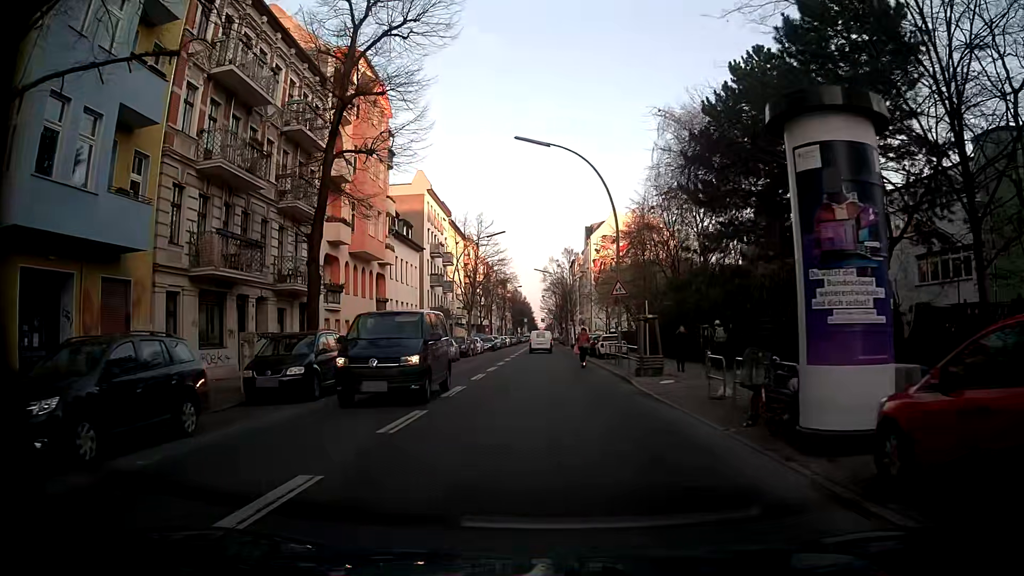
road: tertiary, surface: asphalt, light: Day
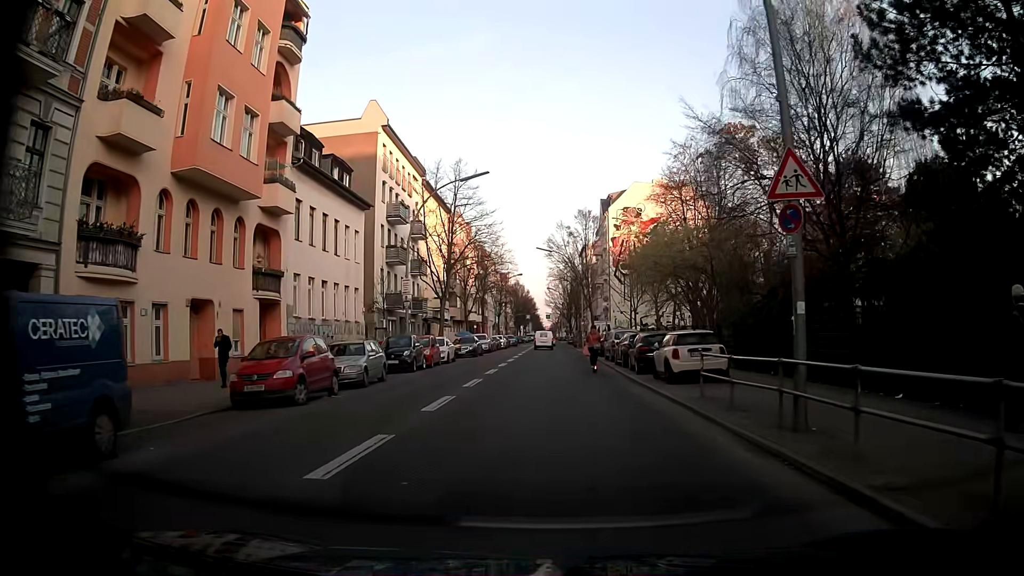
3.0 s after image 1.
(0.0, +21.2) m; 0°
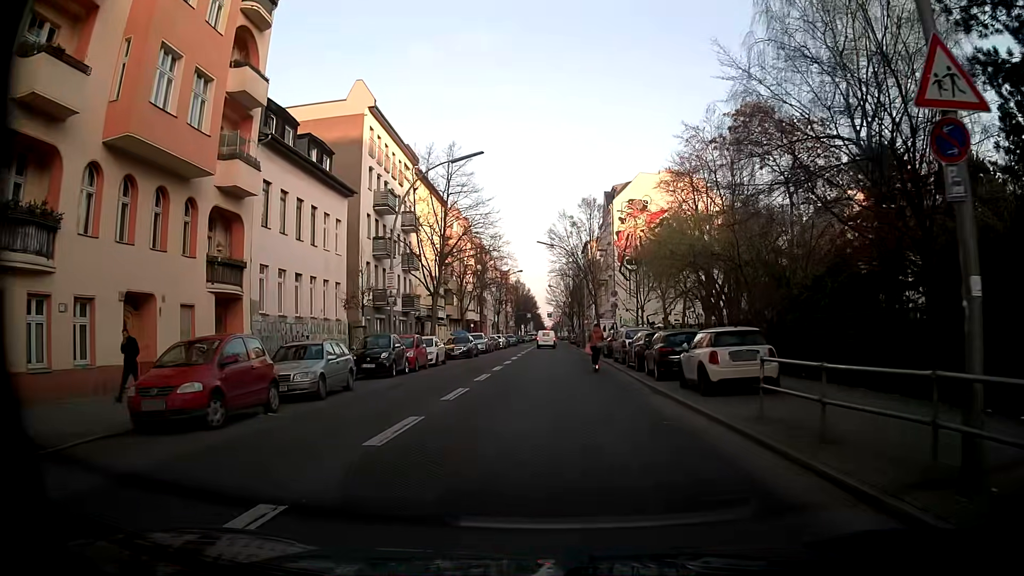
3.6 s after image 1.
(0.0, +4.0) m; 0°
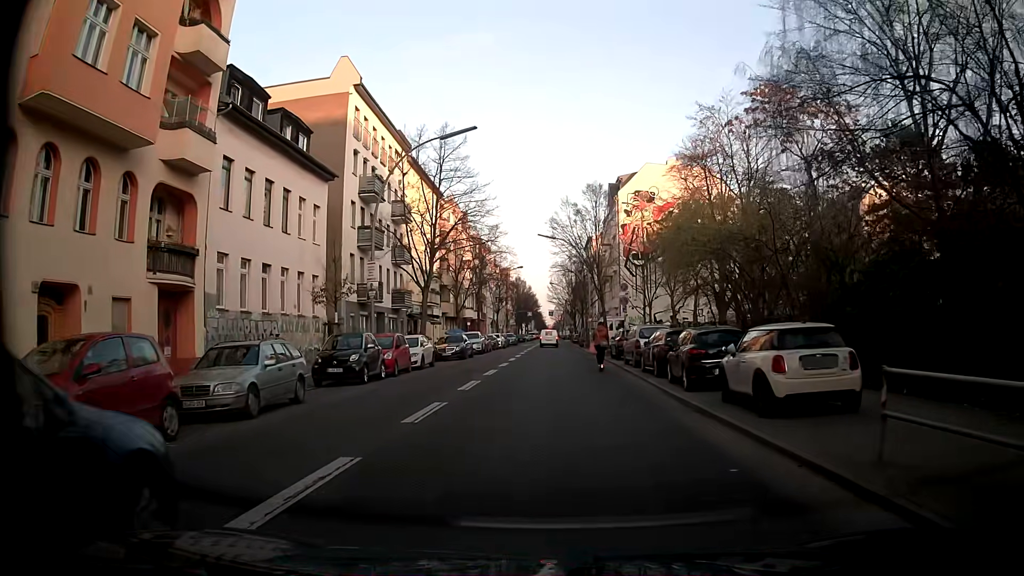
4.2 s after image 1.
(-0.1, +4.0) m; 0°
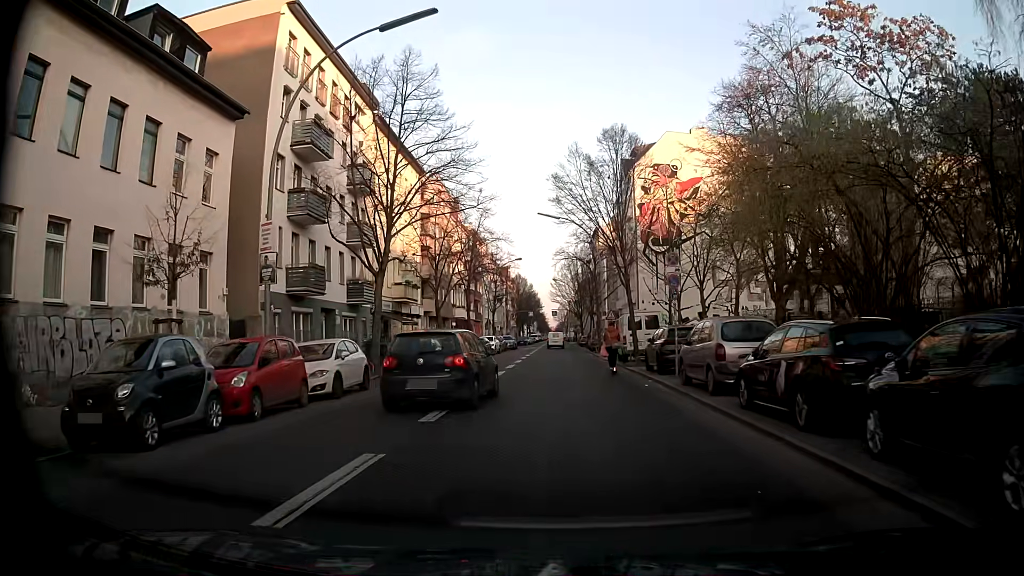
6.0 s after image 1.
(-0.2, +11.8) m; -1°
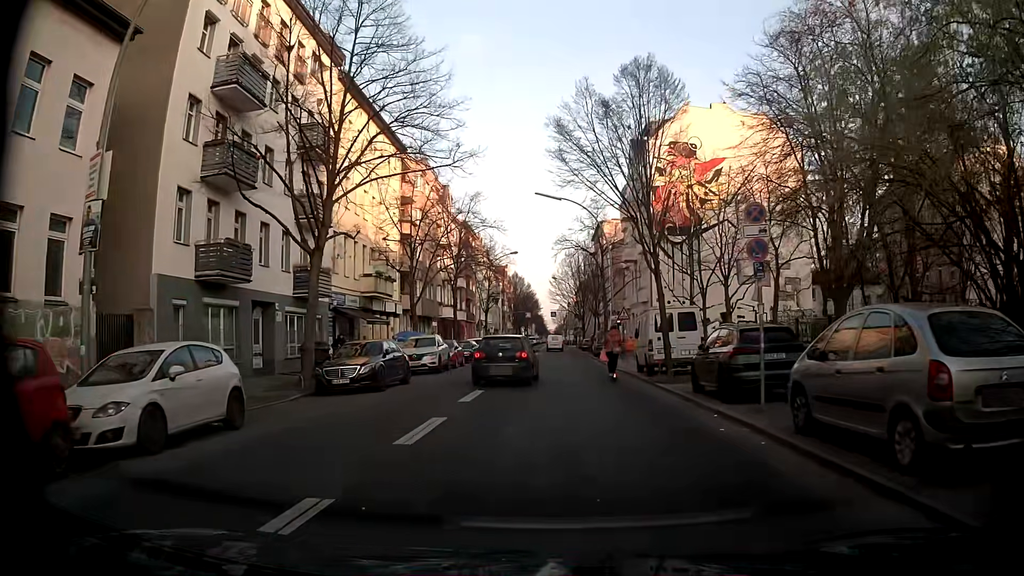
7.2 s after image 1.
(0.0, +8.1) m; 0°
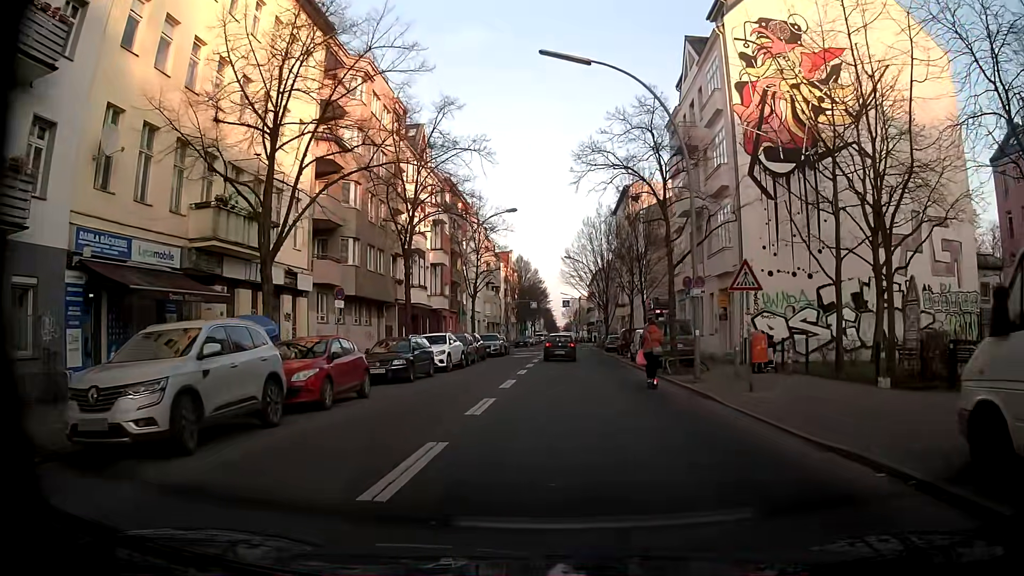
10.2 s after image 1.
(-0.3, +21.3) m; -1°
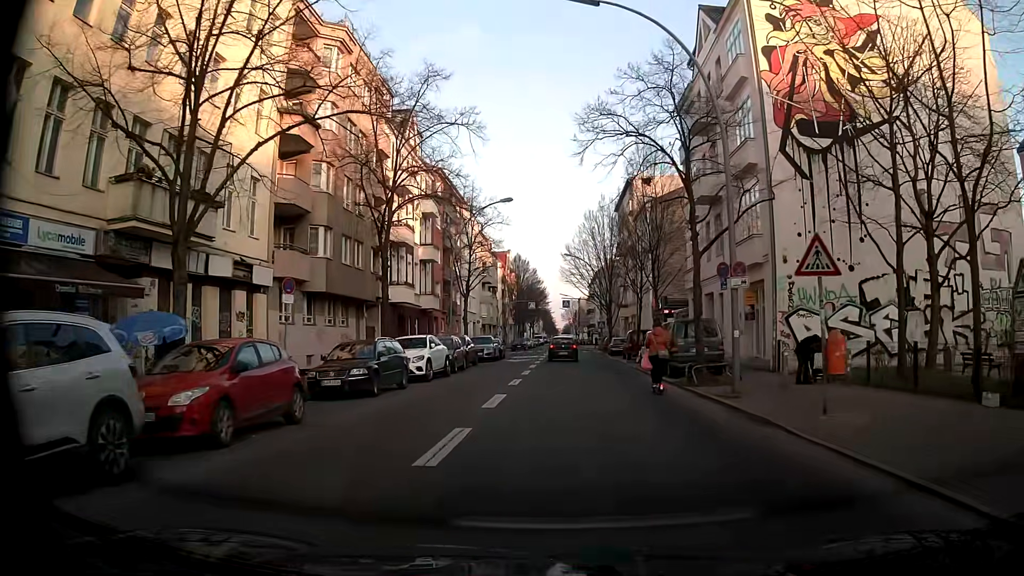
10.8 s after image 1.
(0.0, +4.4) m; -1°
